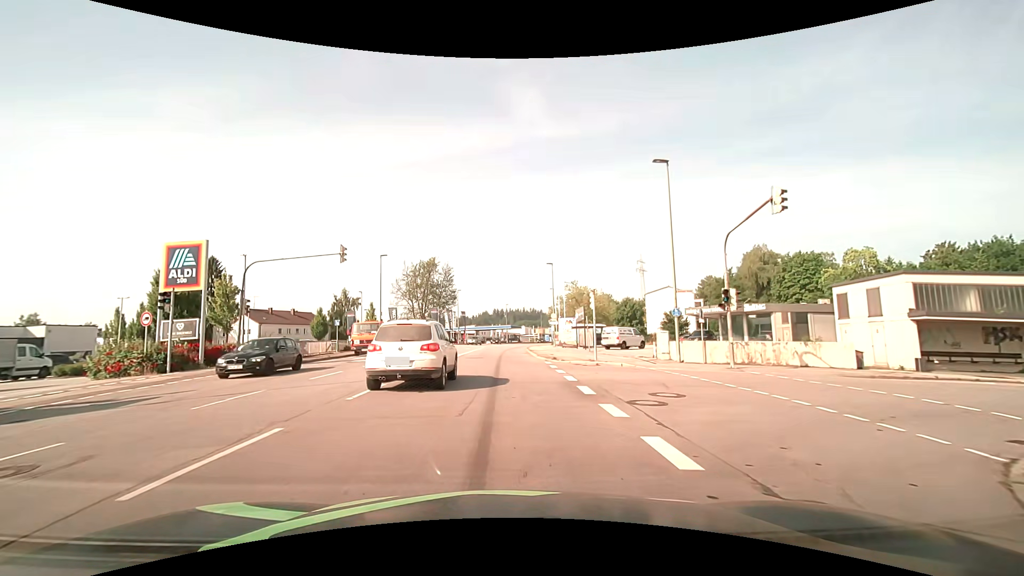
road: tertiary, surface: asphalt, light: Day
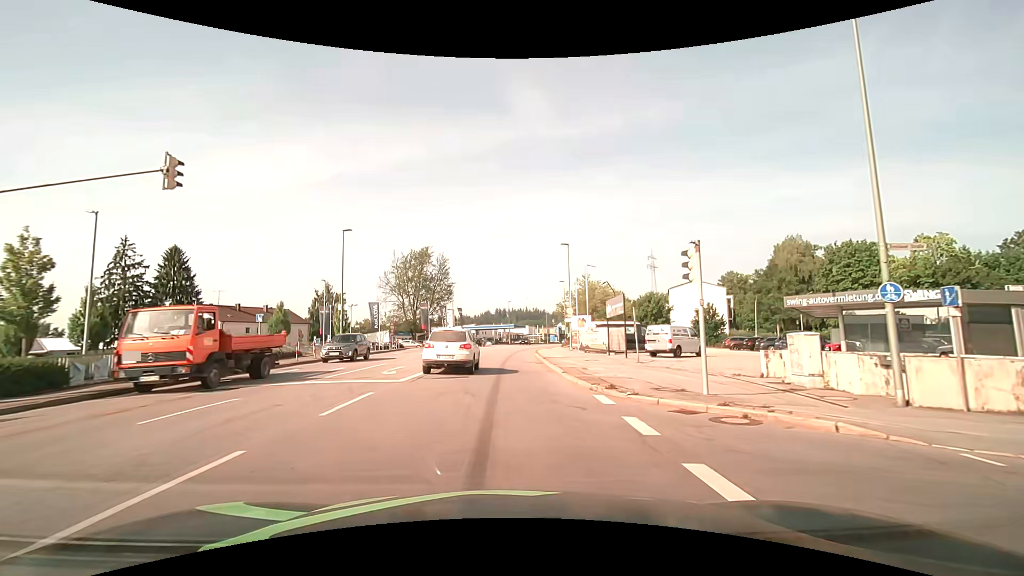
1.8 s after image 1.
(+0.1, +13.6) m; +1°
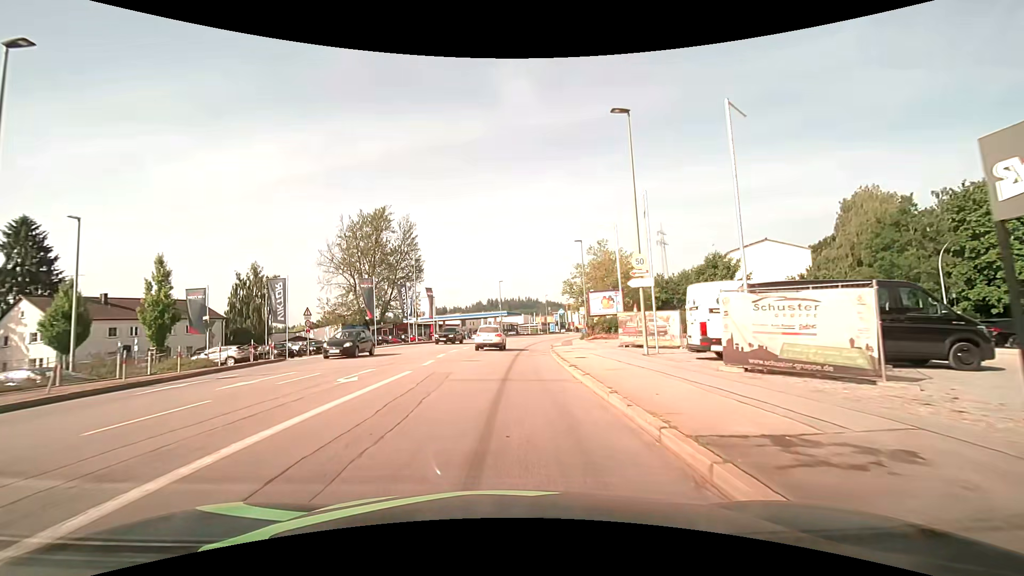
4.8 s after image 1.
(+0.2, +27.2) m; +1°
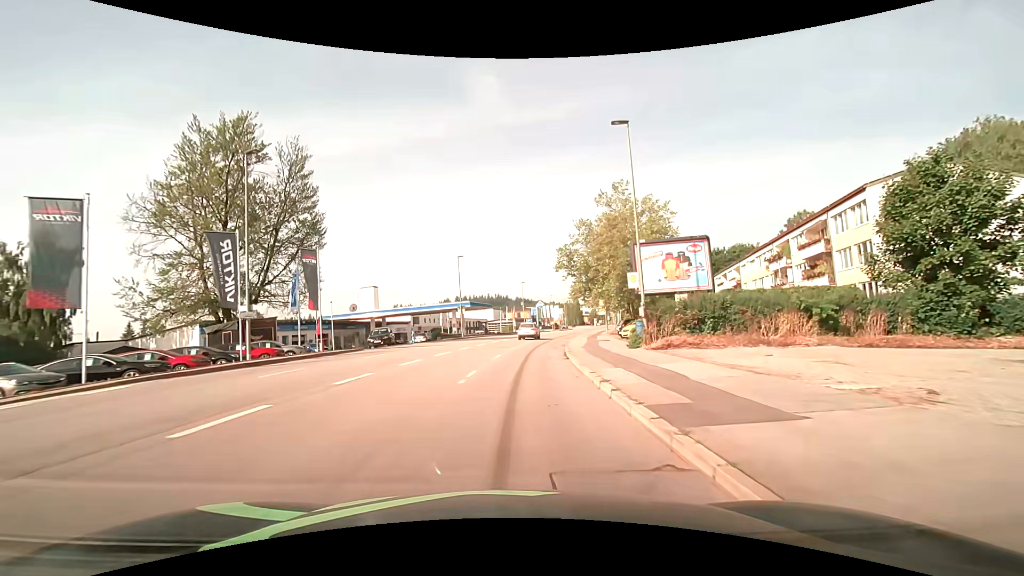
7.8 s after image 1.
(+0.6, +30.1) m; +4°
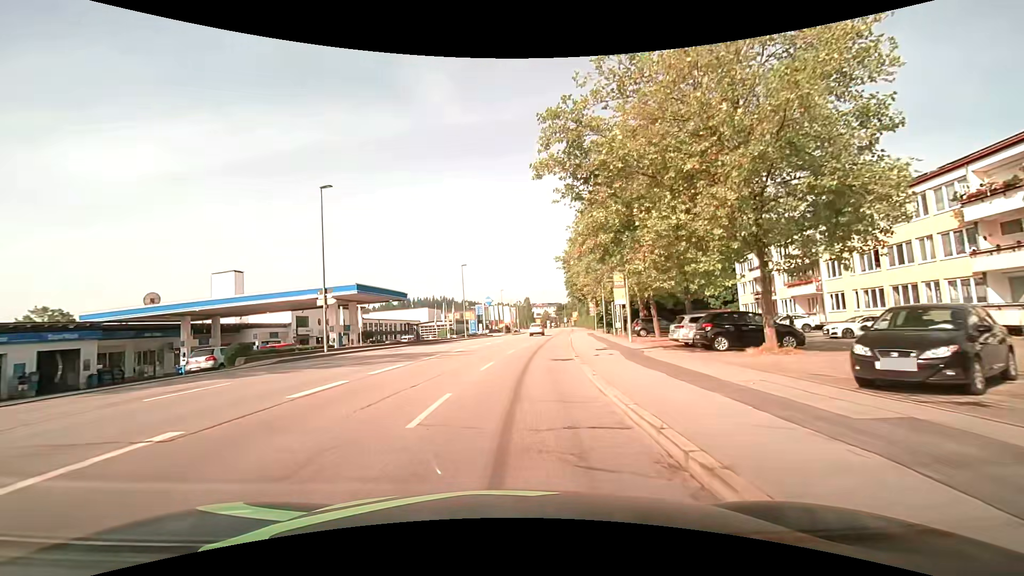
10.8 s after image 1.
(+1.4, +32.1) m; +5°
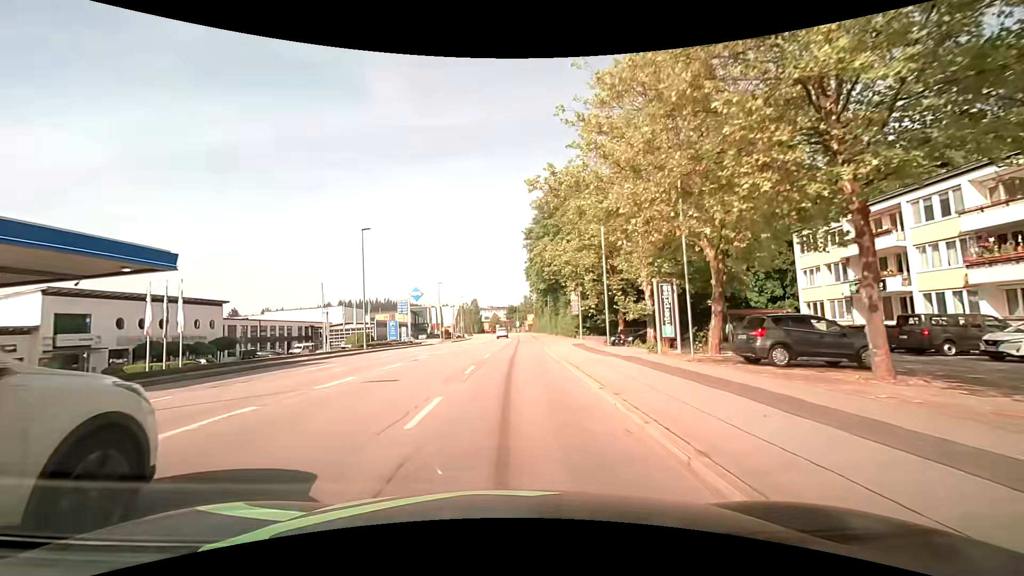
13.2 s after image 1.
(+1.4, +26.9) m; +6°
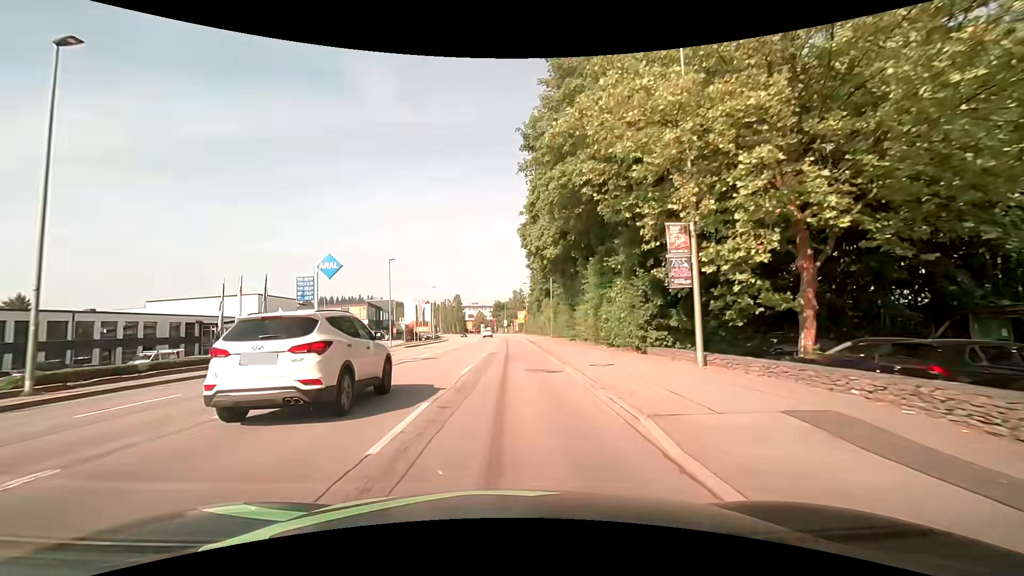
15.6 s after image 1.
(+0.5, +27.8) m; +1°
